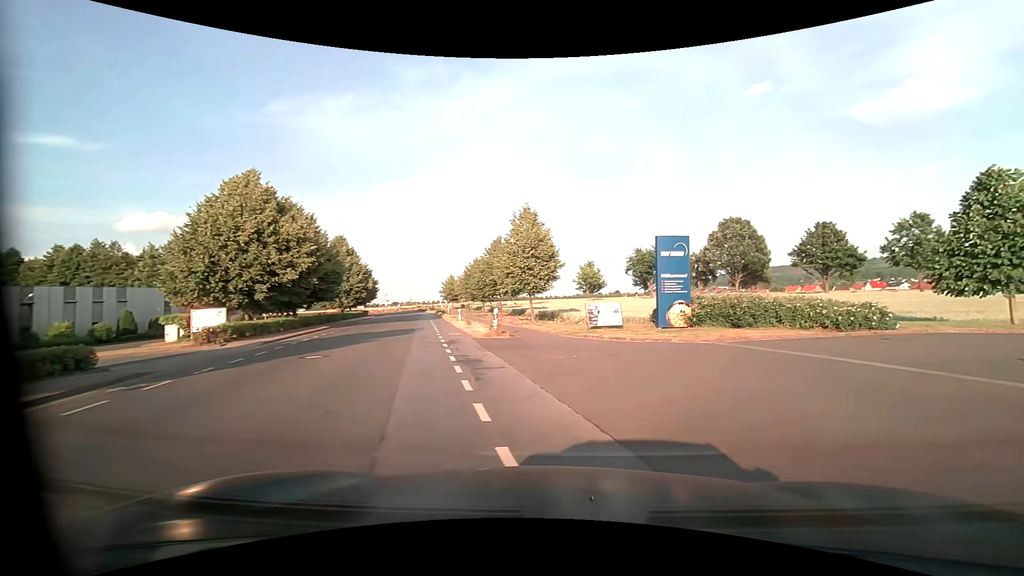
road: unclassified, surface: asphalt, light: Day
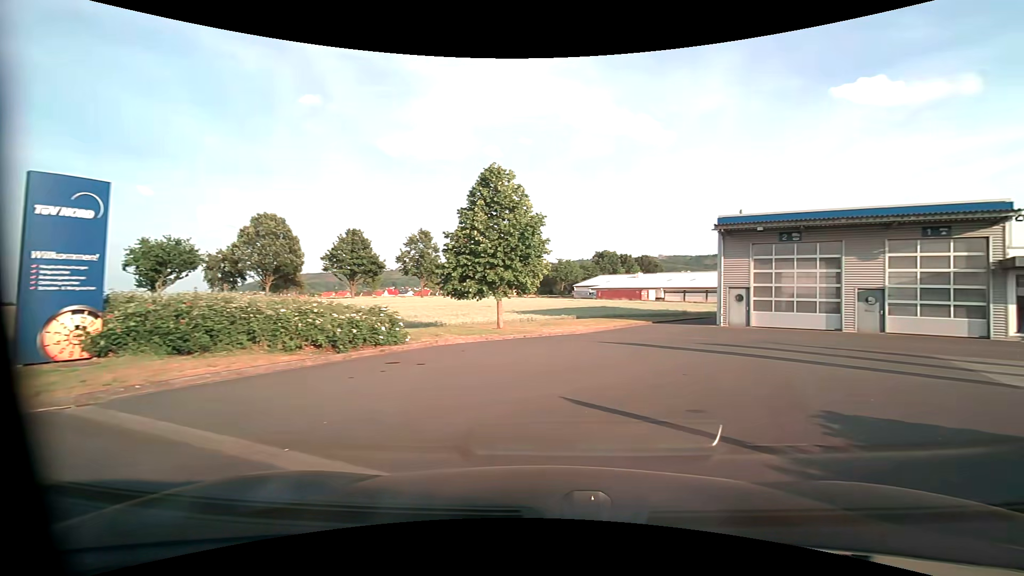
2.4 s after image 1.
(+3.4, +8.4) m; +50°
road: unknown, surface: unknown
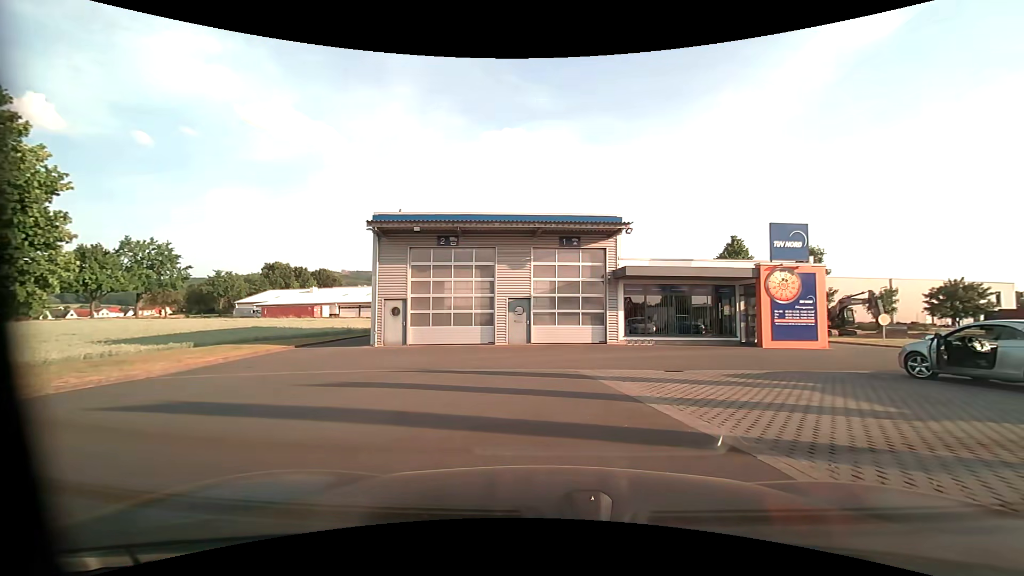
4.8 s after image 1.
(+1.8, +5.9) m; +34°
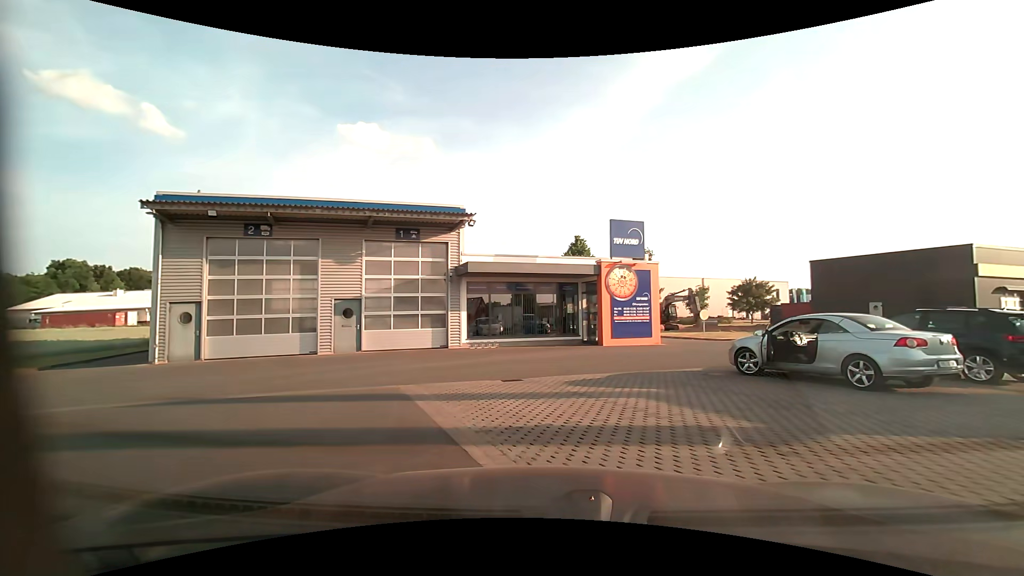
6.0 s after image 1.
(+0.3, +2.5) m; +16°
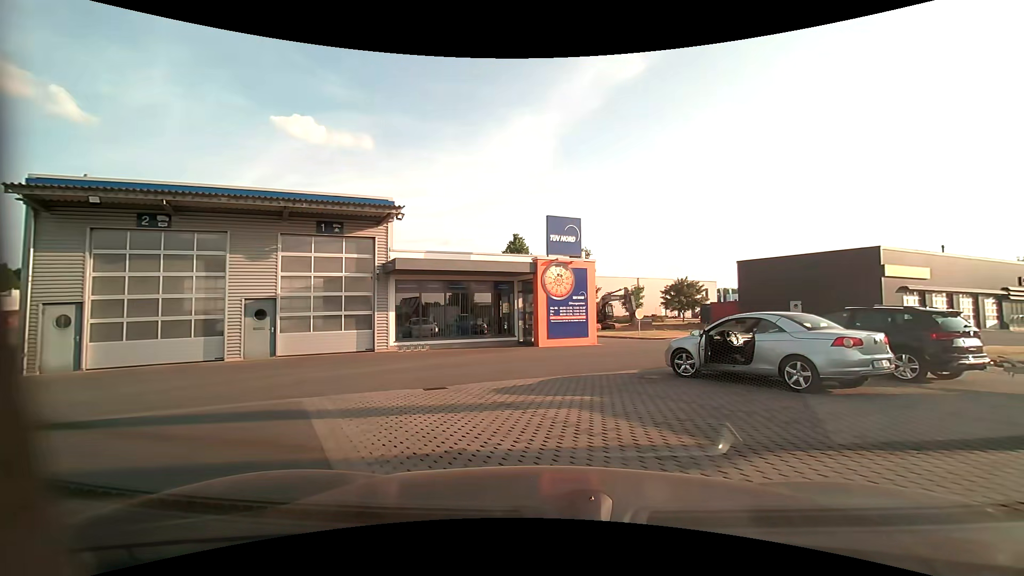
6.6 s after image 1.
(+0.1, +1.1) m; +6°
